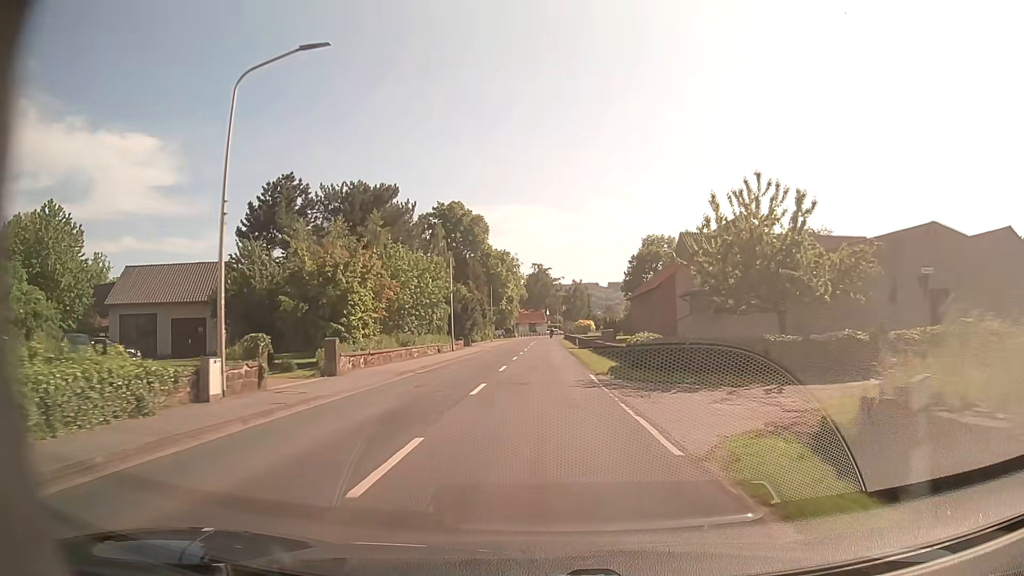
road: secondary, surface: asphalt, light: Day
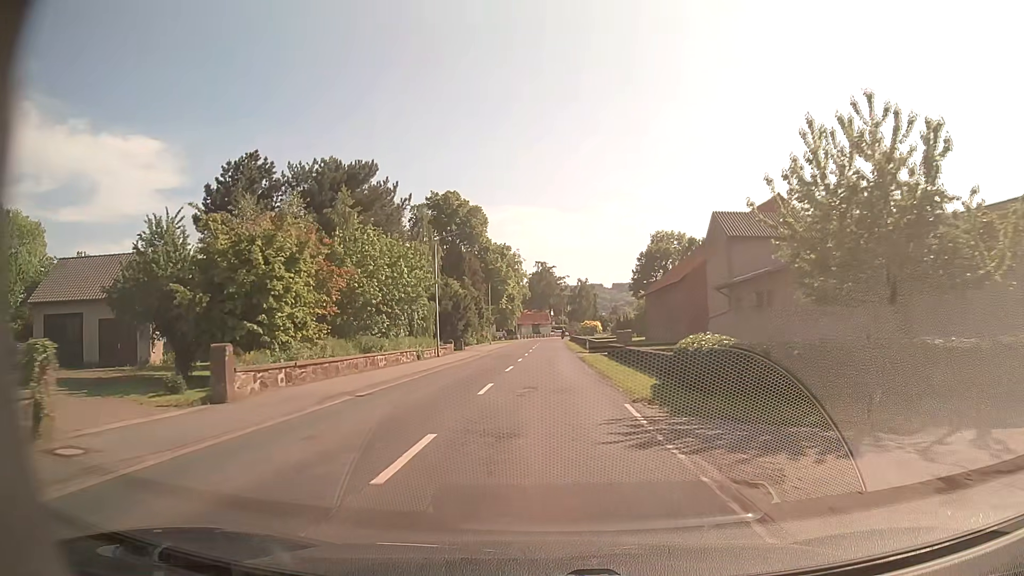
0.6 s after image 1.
(0.0, +8.5) m; 0°
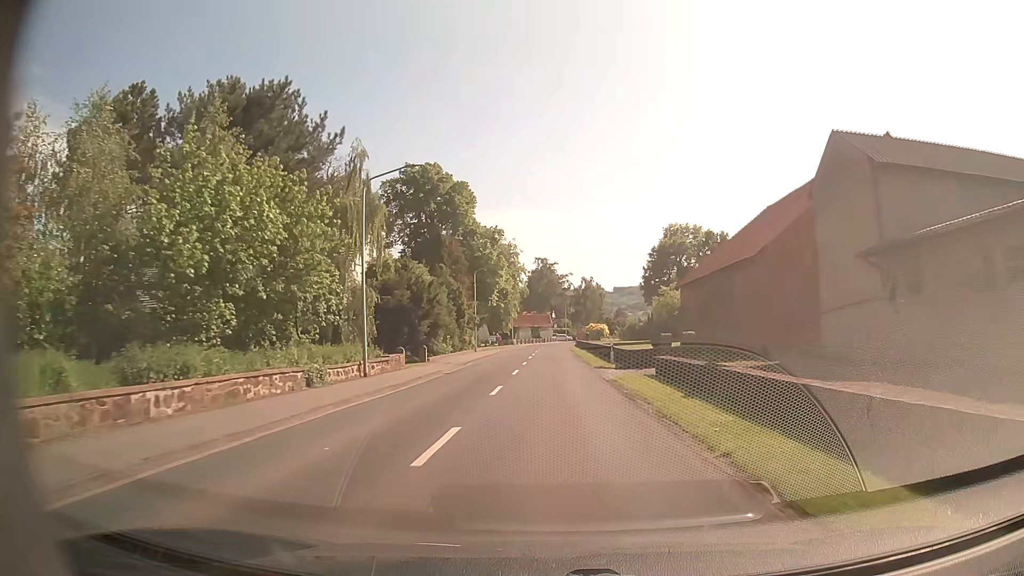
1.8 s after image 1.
(-0.1, +17.0) m; 0°
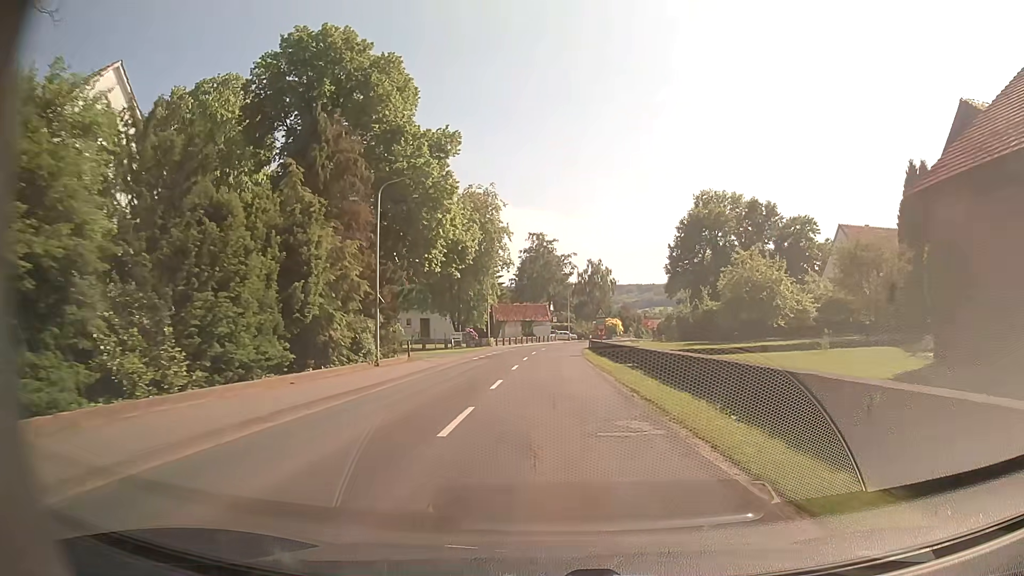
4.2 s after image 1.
(+0.1, +33.9) m; 0°
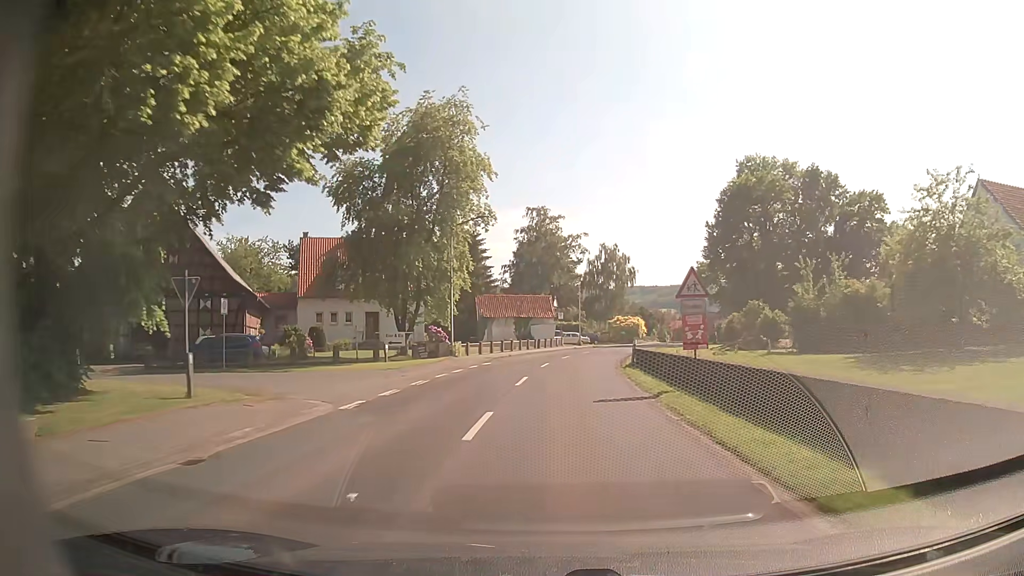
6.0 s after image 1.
(+0.1, +25.3) m; 0°
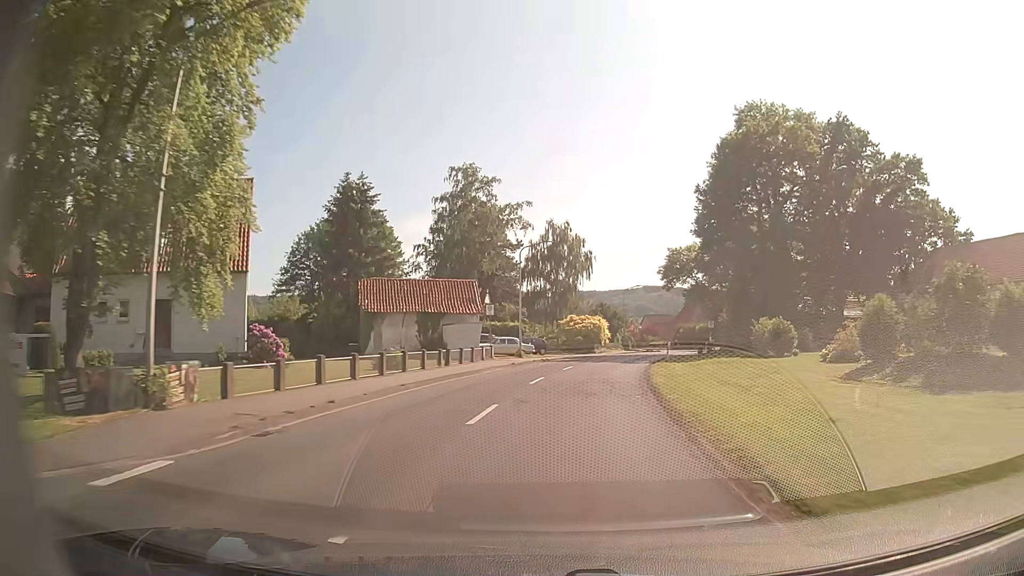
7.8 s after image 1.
(+0.8, +25.0) m; +5°
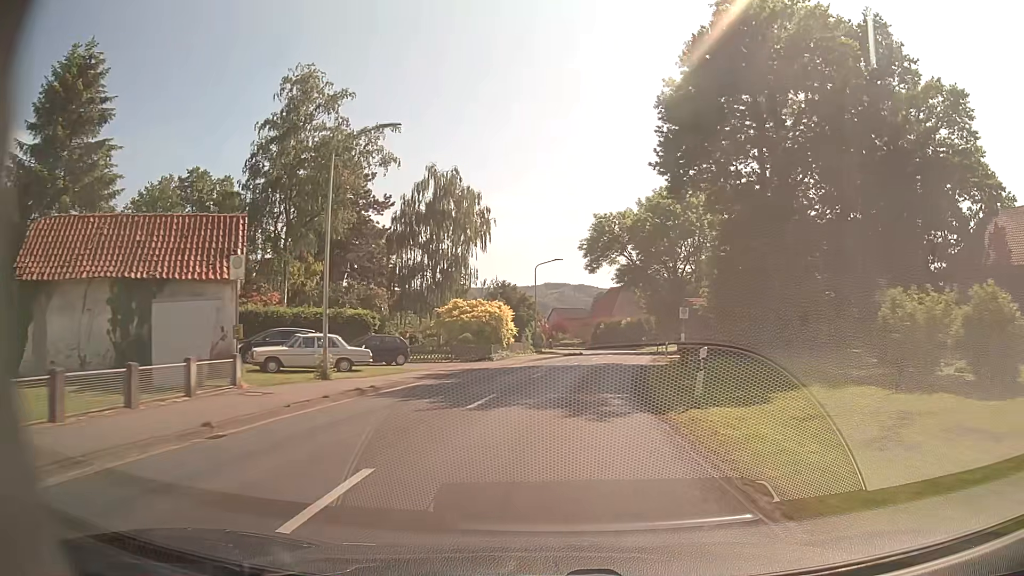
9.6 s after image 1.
(+1.7, +24.6) m; +8°
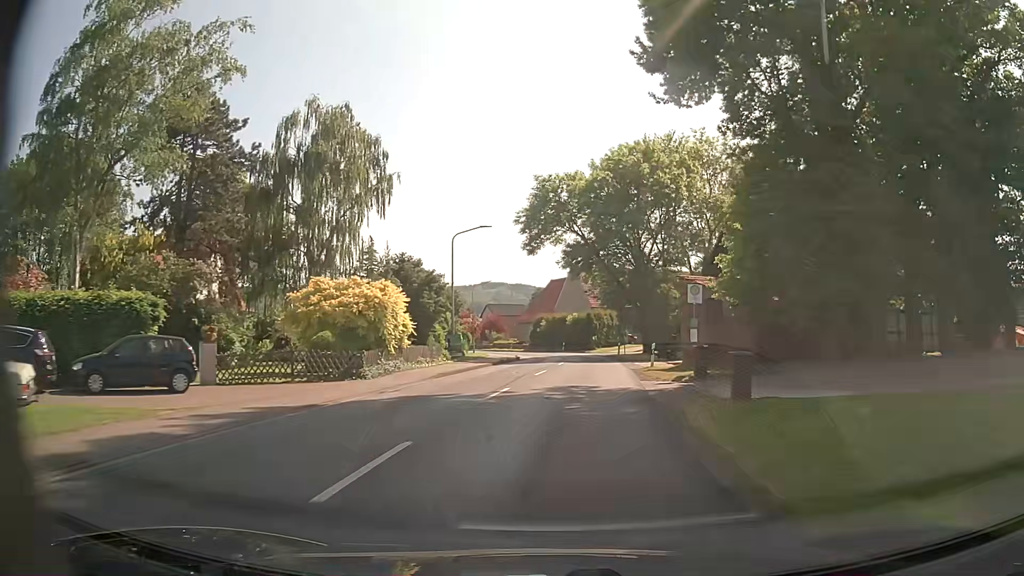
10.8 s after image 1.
(+0.7, +16.3) m; +5°
(0, +10) (+1, +20) (+2, +30) (+3, +40) (+3, +50) (+2, +60) (+1, +70) (-1, +79) (-4, +89) (-8, +98) m
